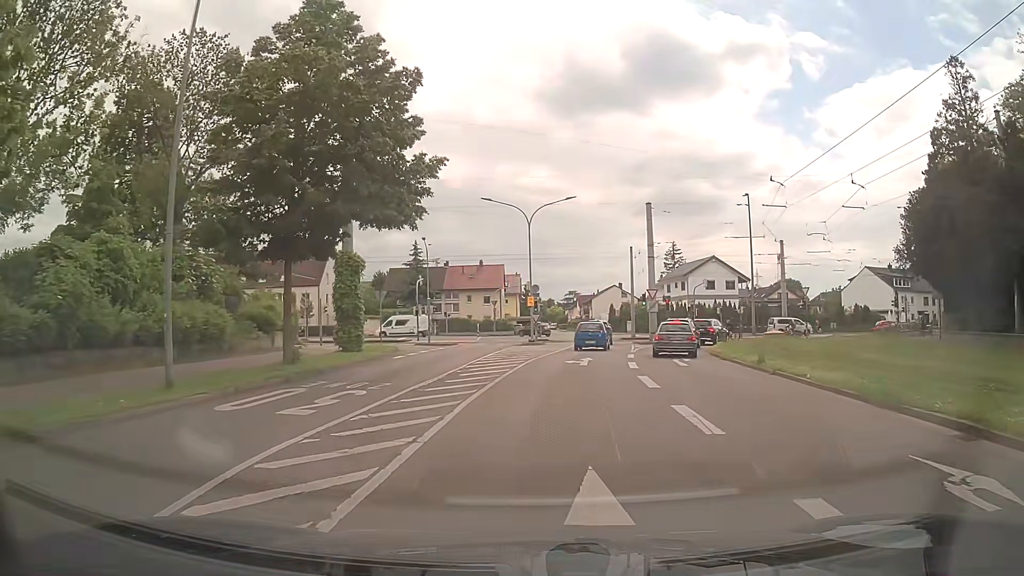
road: residential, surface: asphalt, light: Day
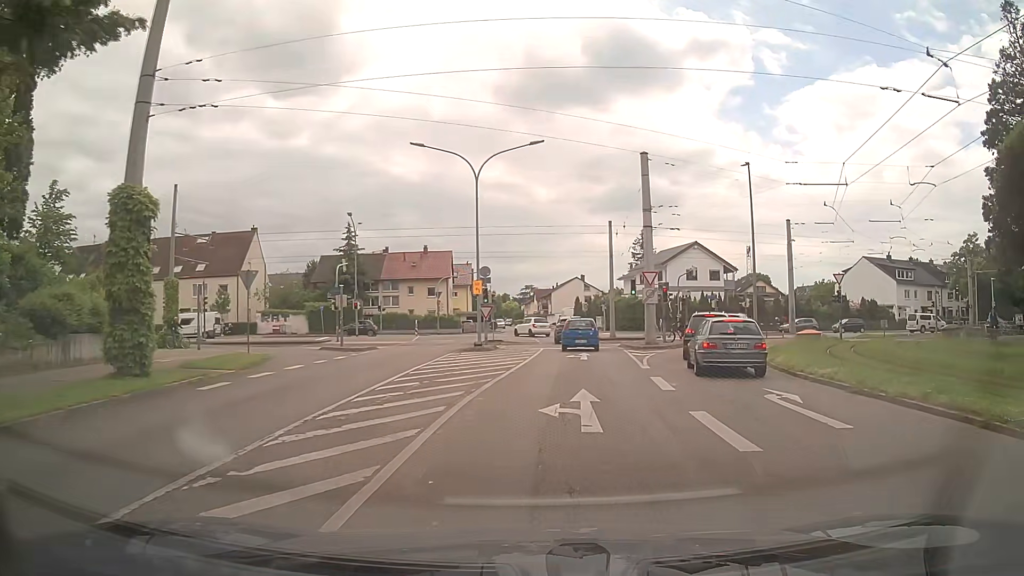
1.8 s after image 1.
(+0.4, +13.4) m; +5°
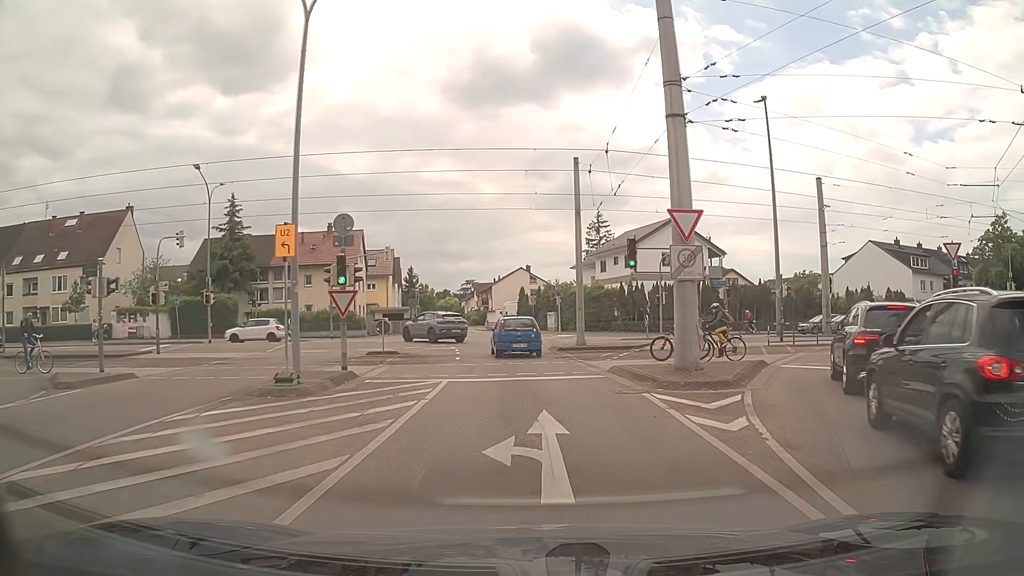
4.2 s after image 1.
(+0.9, +18.1) m; +4°
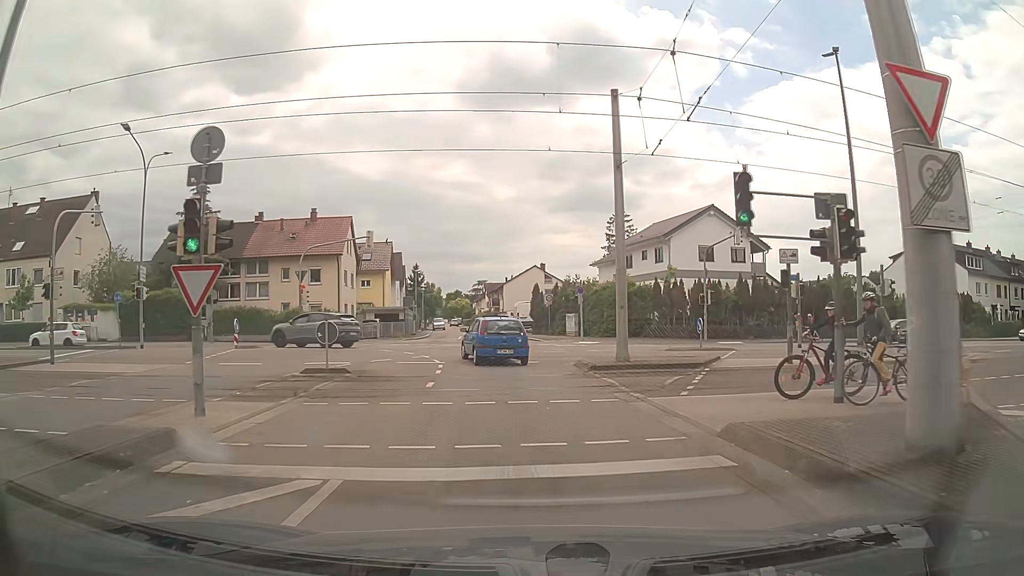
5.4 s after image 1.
(0.0, +9.2) m; -1°
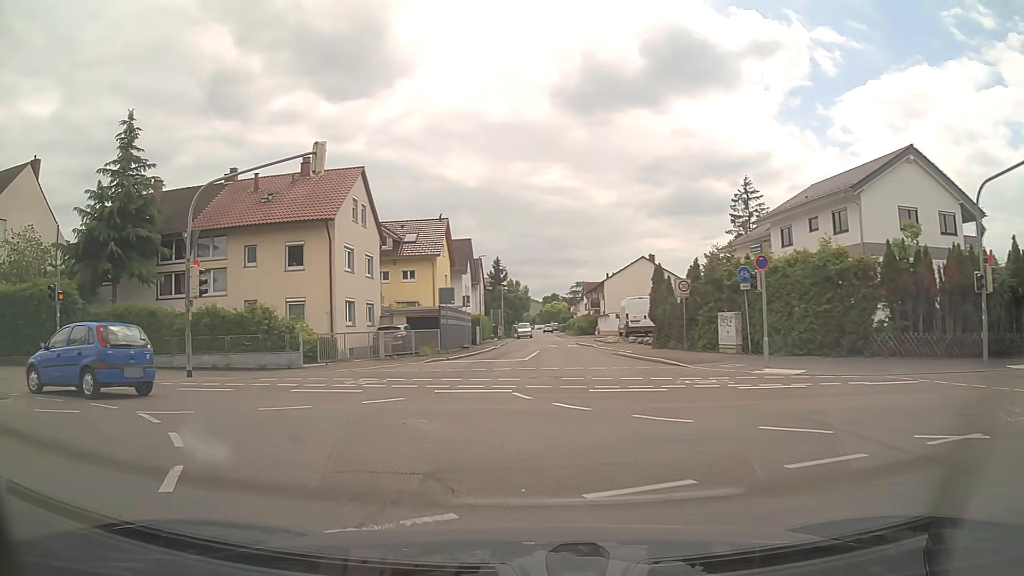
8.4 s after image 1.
(-0.6, +20.6) m; -8°
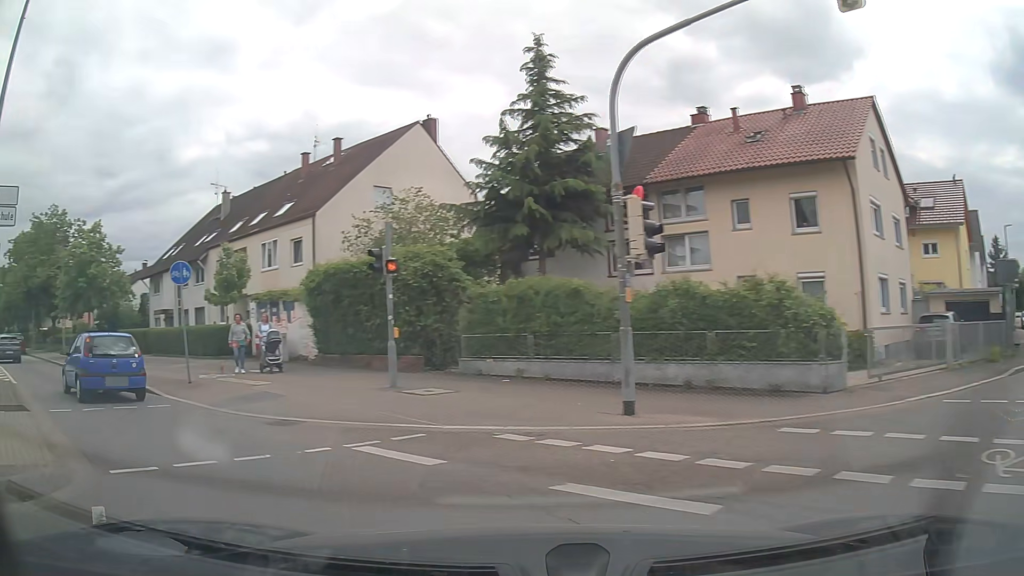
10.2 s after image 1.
(-3.2, +9.2) m; -43°
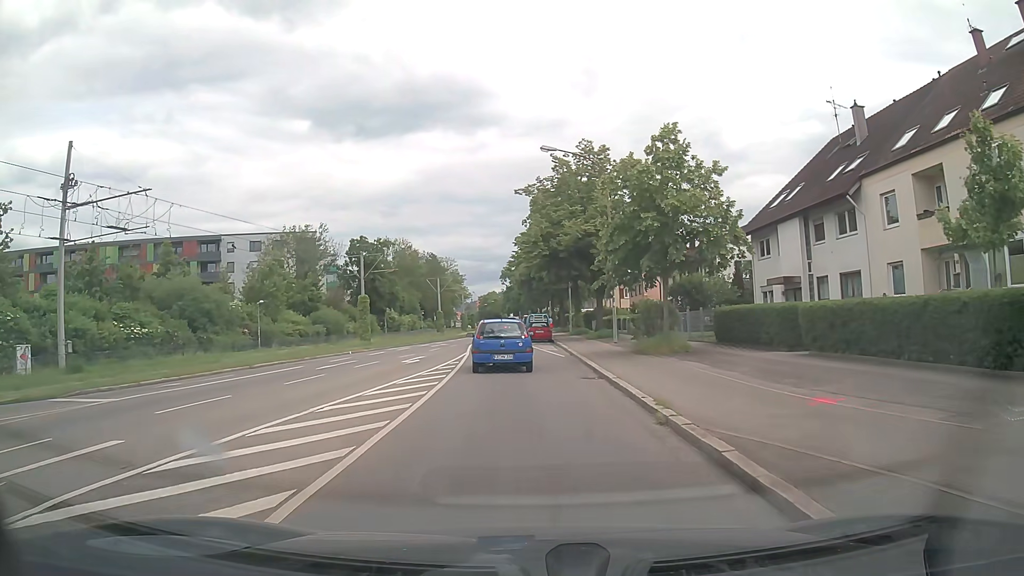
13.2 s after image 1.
(-10.8, +15.0) m; -47°
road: tertiary
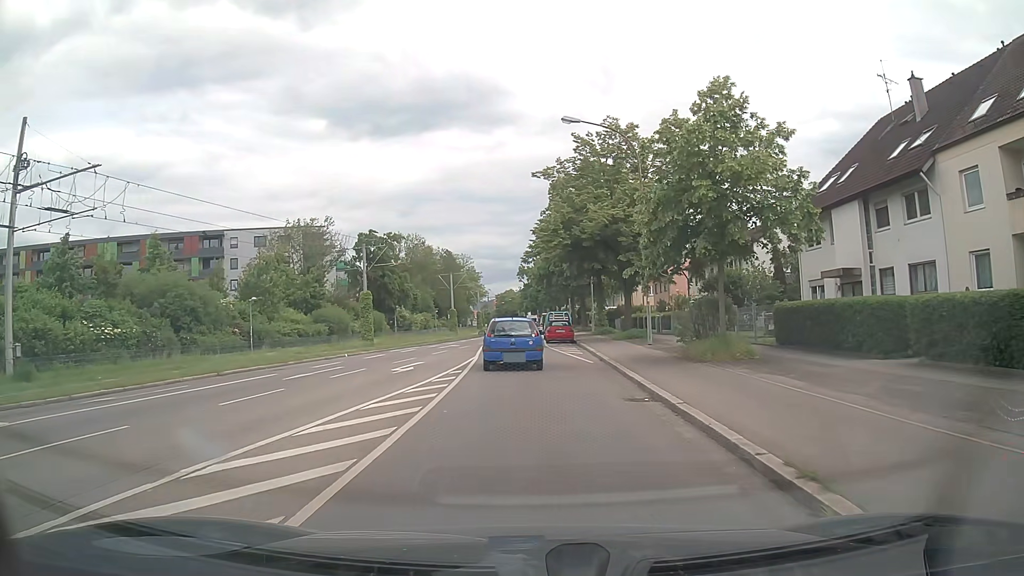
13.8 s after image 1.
(-0.1, +4.9) m; -2°
